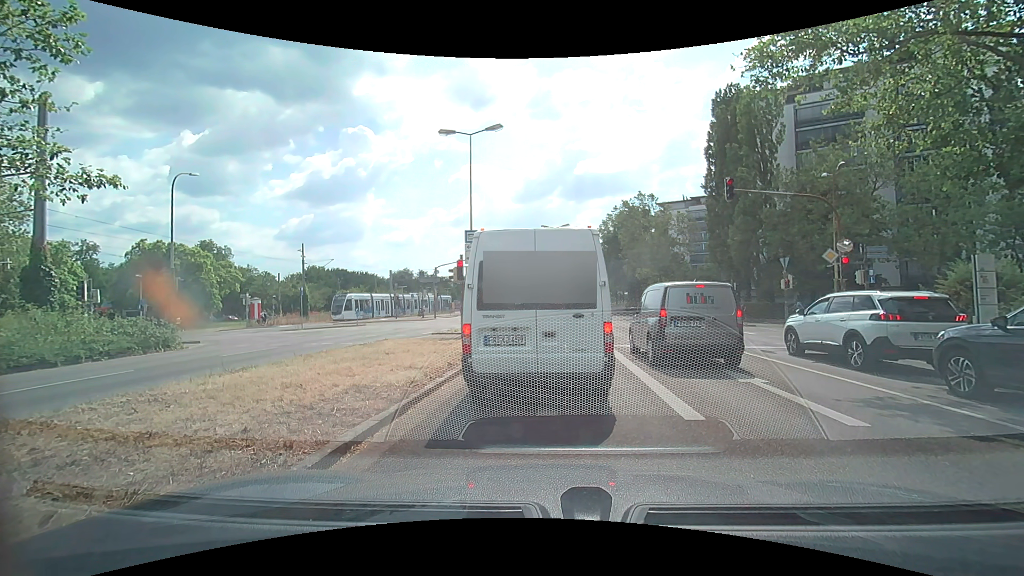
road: secondary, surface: asphalt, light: Day
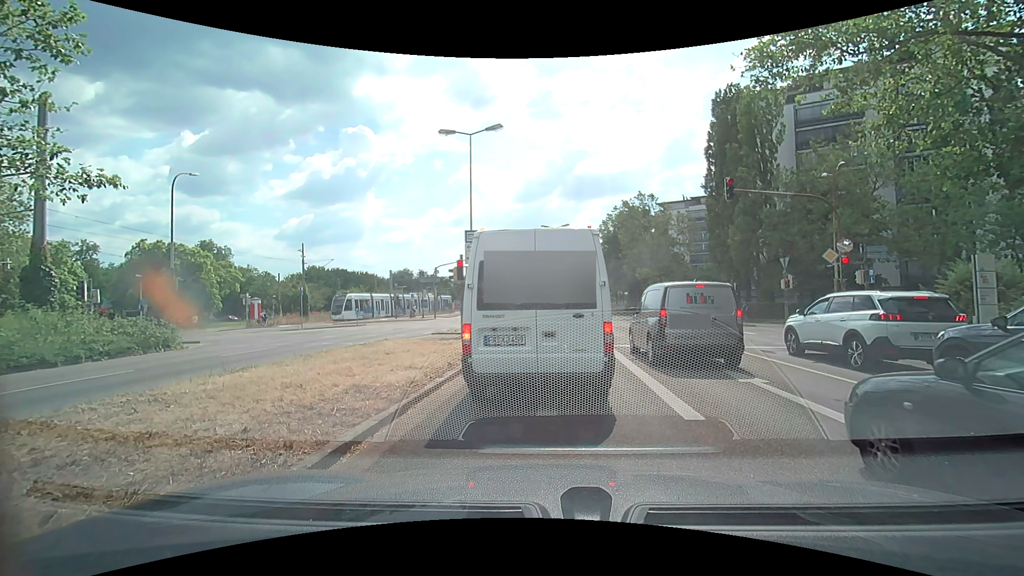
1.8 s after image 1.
(0.0, 0.0) m; 0°
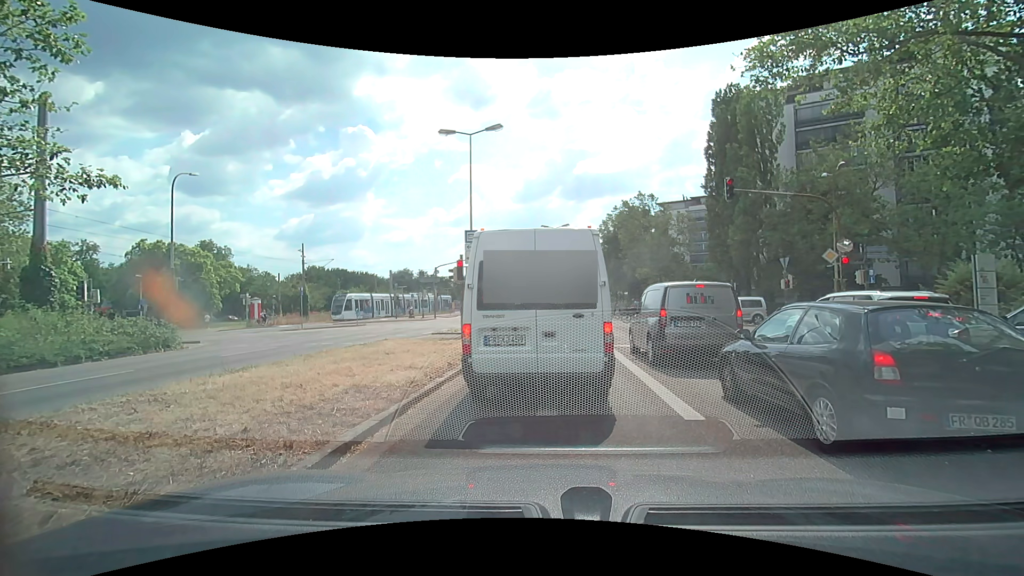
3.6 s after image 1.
(0.0, 0.0) m; 0°
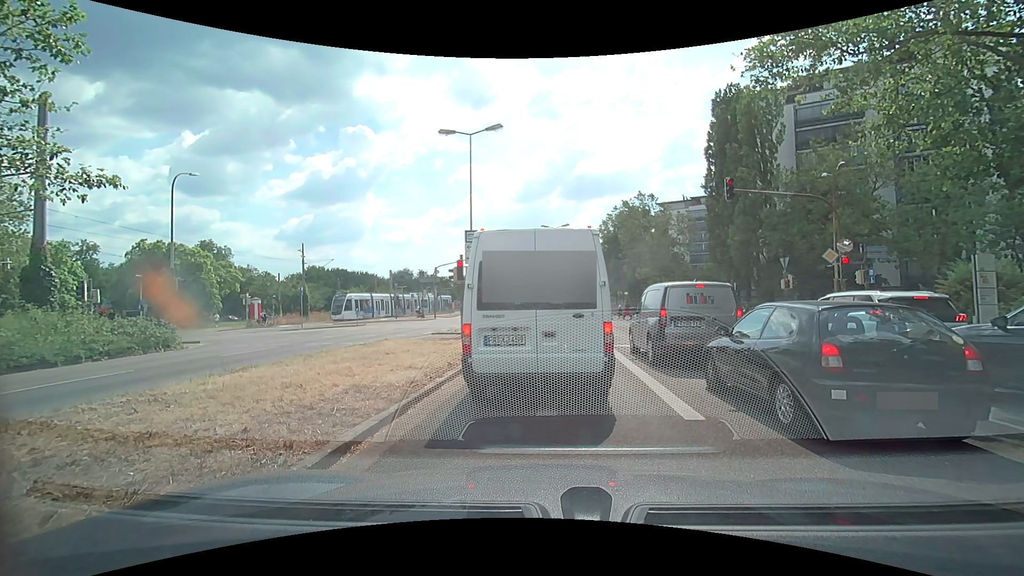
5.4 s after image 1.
(0.0, 0.0) m; 0°
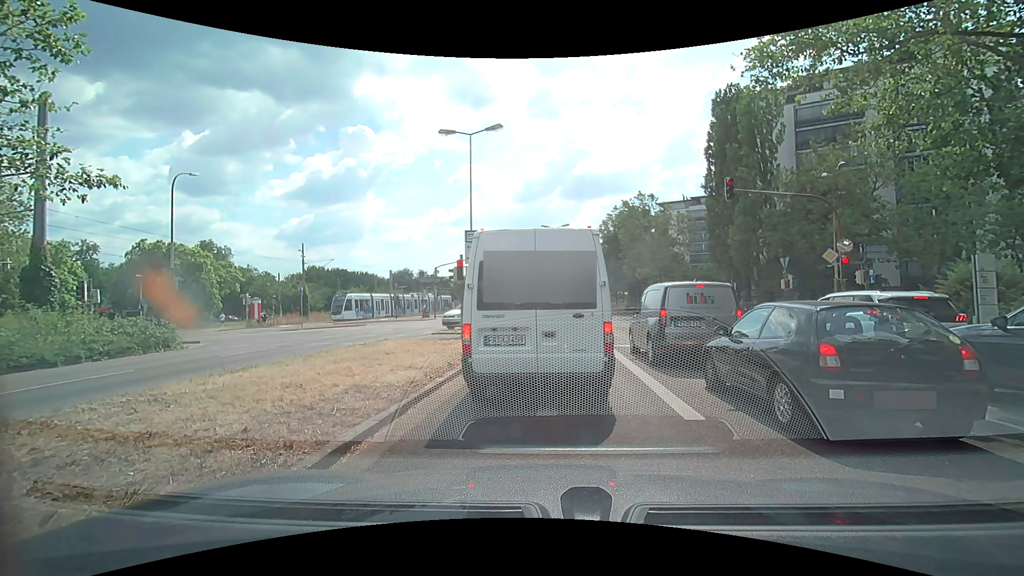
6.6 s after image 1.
(0.0, 0.0) m; 0°
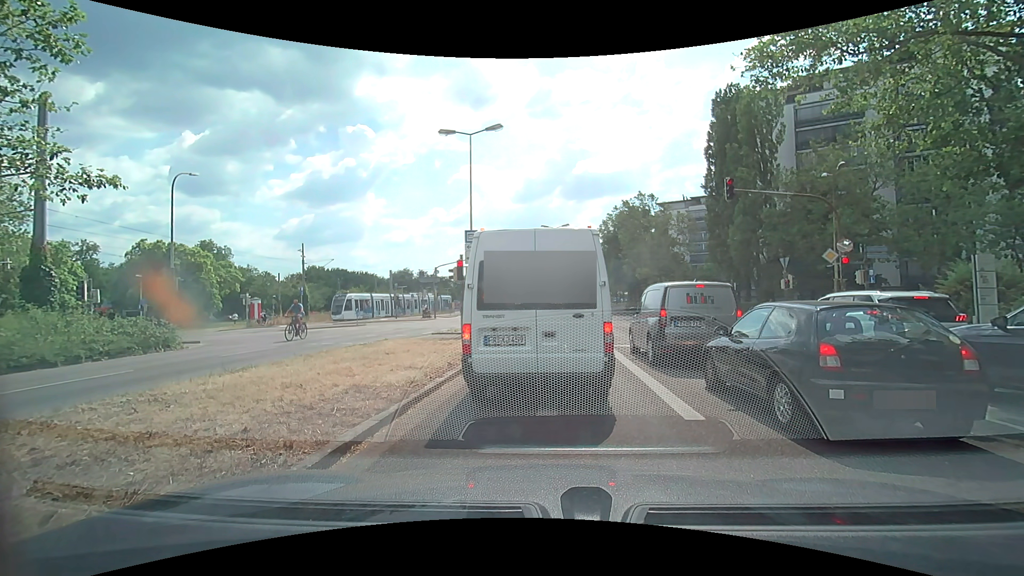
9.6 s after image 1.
(0.0, 0.0) m; 0°
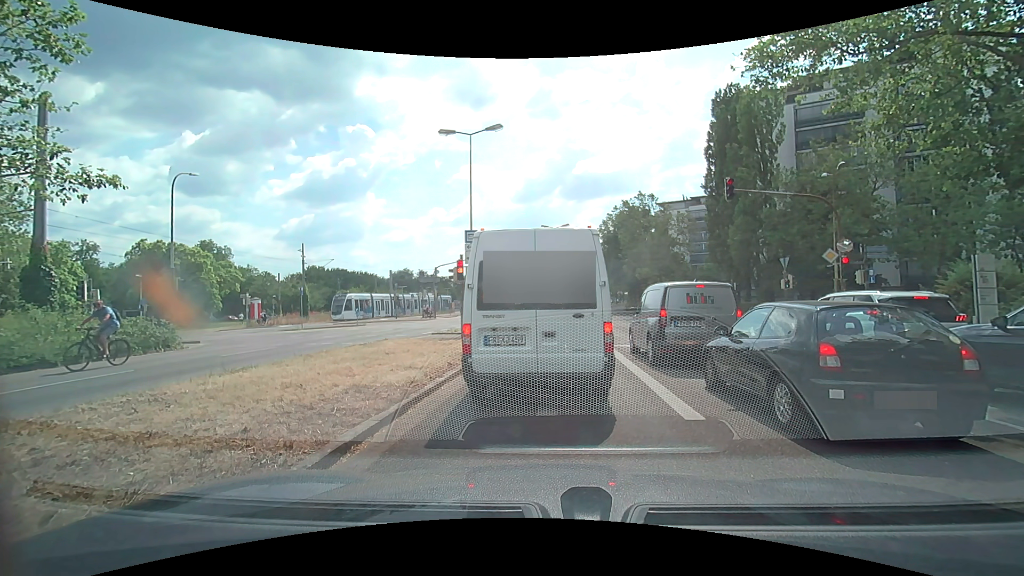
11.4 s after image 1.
(0.0, 0.0) m; 0°
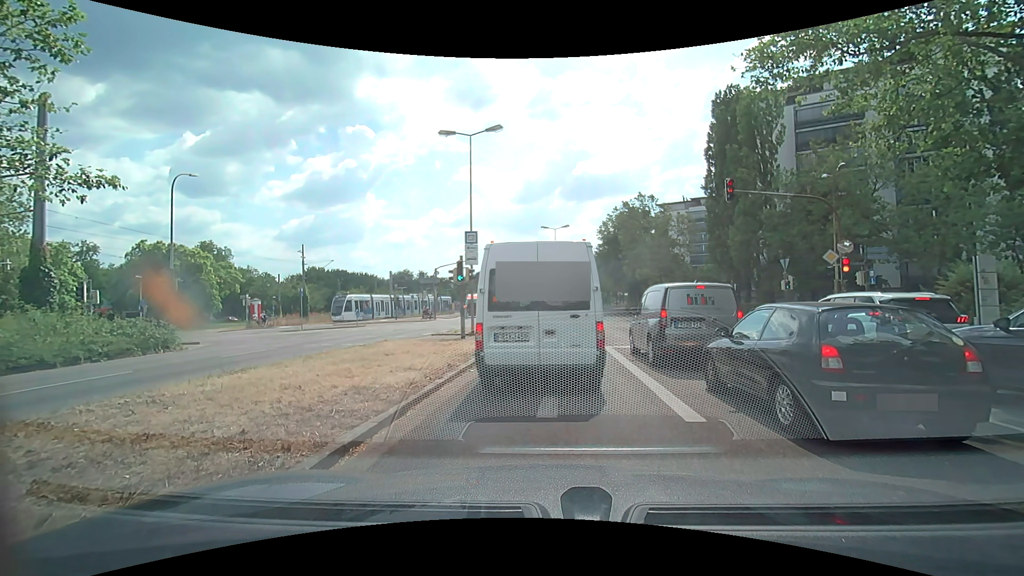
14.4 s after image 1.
(0.0, 0.0) m; 0°
